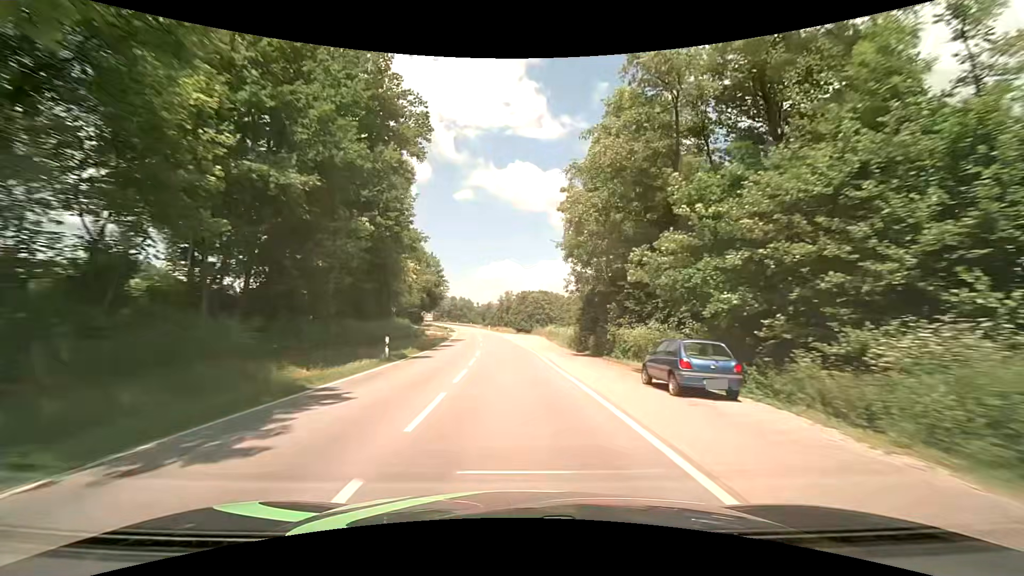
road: secondary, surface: asphalt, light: Day
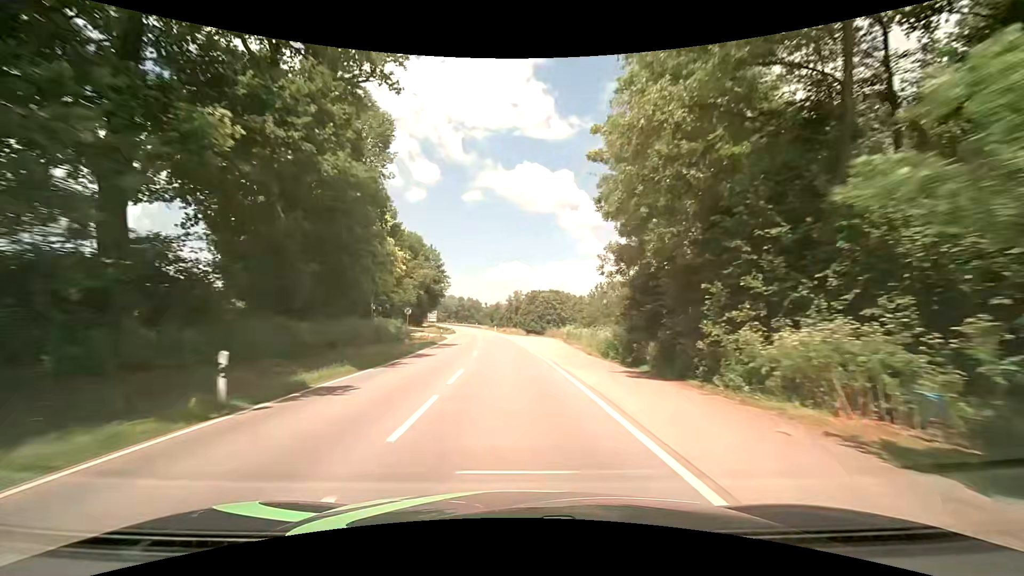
(-0.1, +12.7) m; -1°
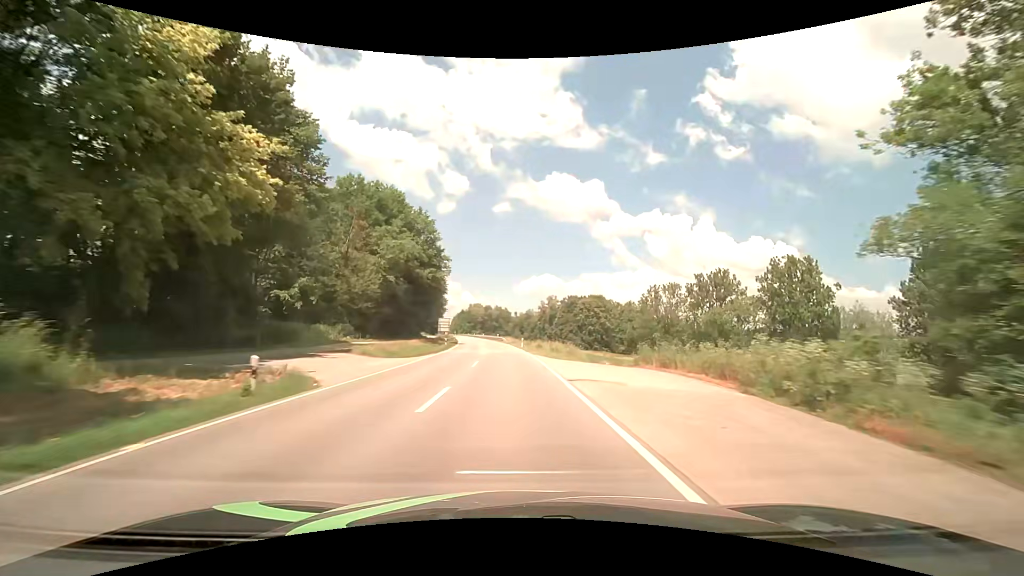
(-1.4, +40.0) m; -4°
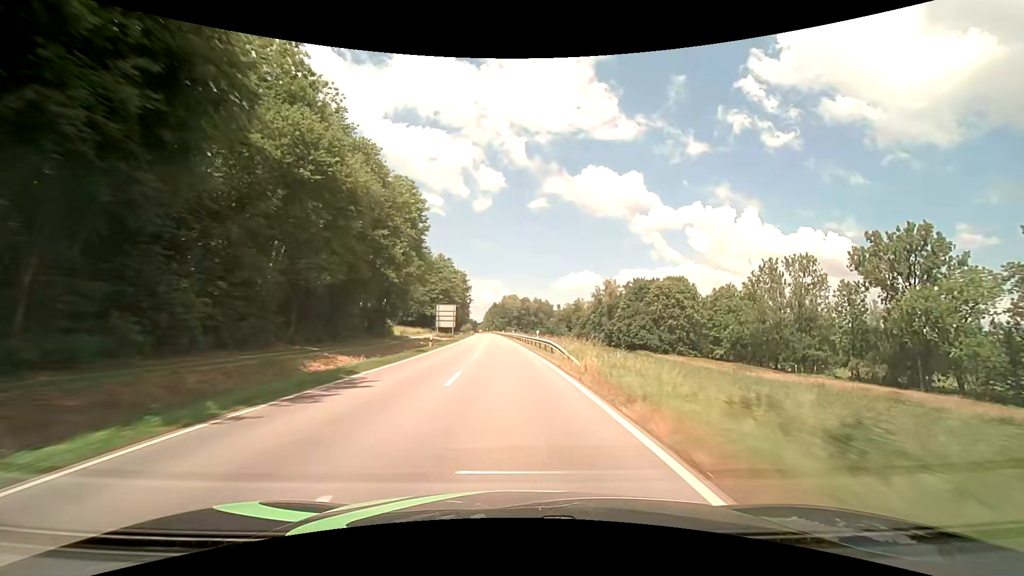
(-2.2, +57.0) m; -4°
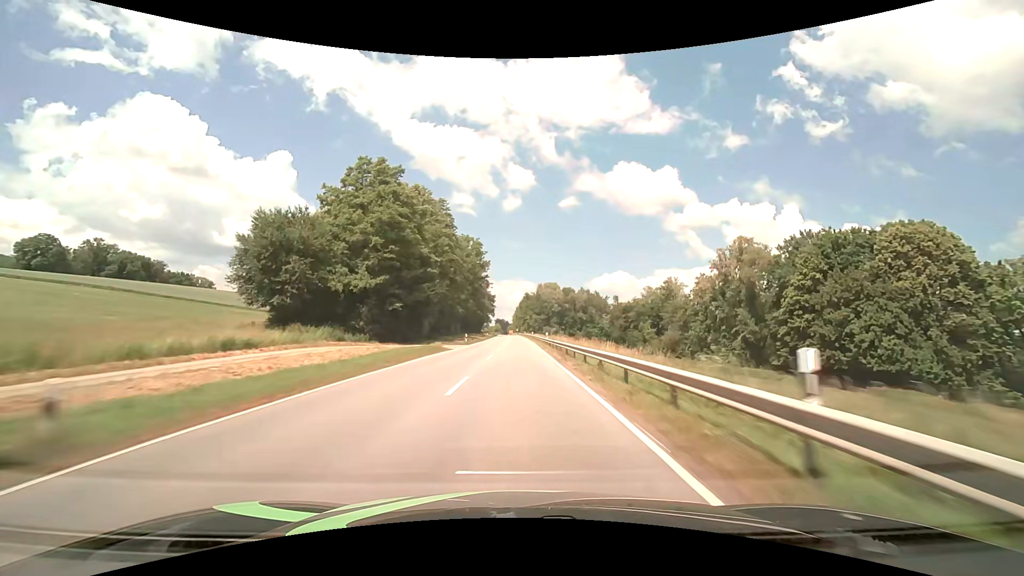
(-3.5, +76.0) m; -4°
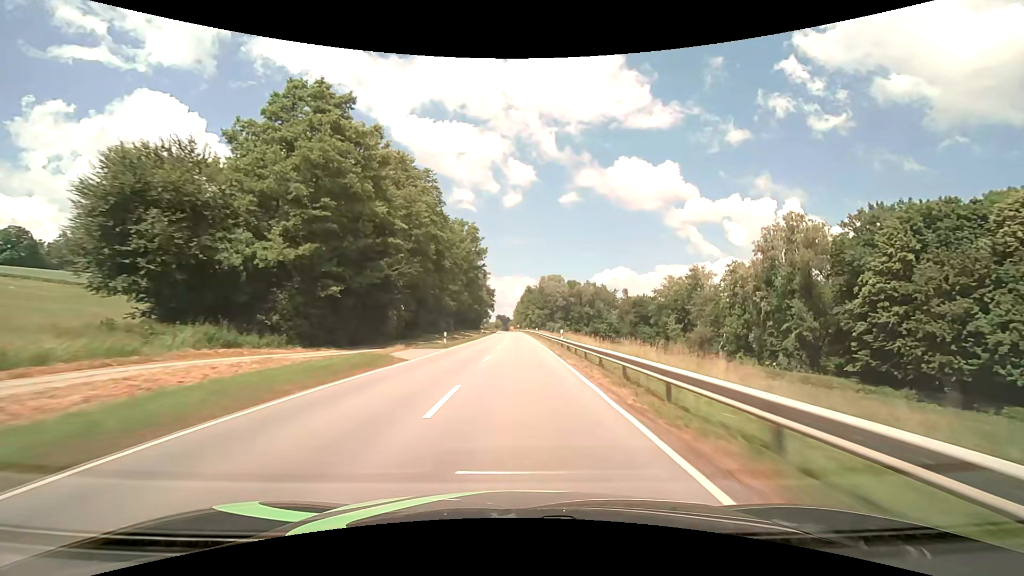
(0.0, +15.3) m; 0°
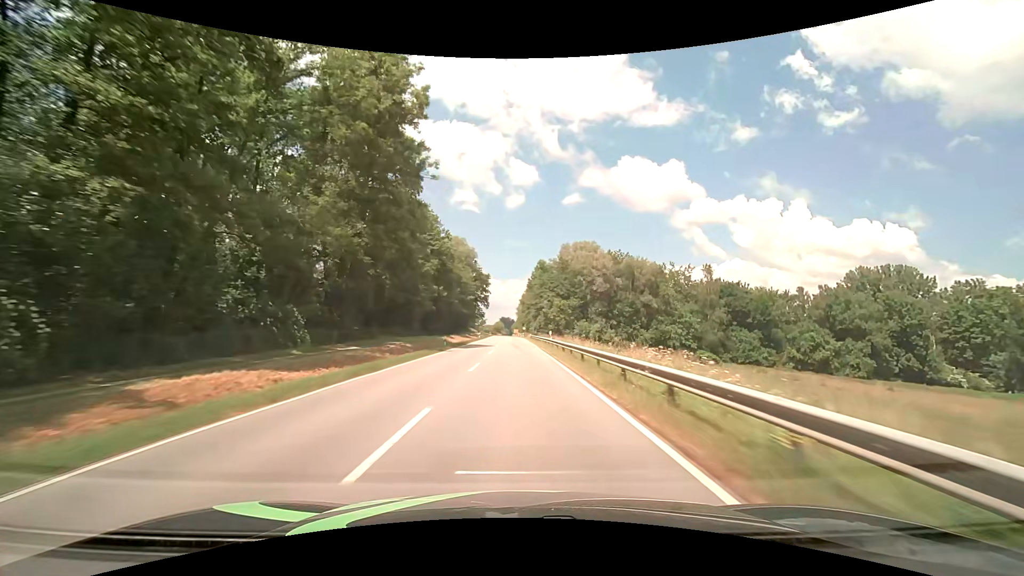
(0.0, +76.8) m; -1°
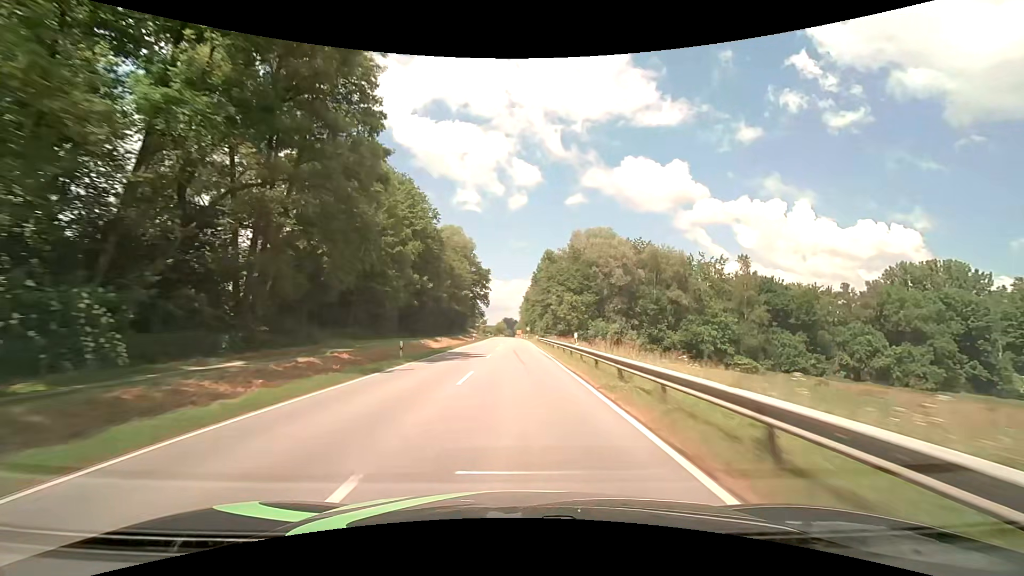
(0.0, +15.6) m; 0°
(0, +10) (0, +20) (0, +30) (0, +40) (0, +50) (0, +60) (-1, +70) (-1, +80) (-1, +90) (-1, +100) m
